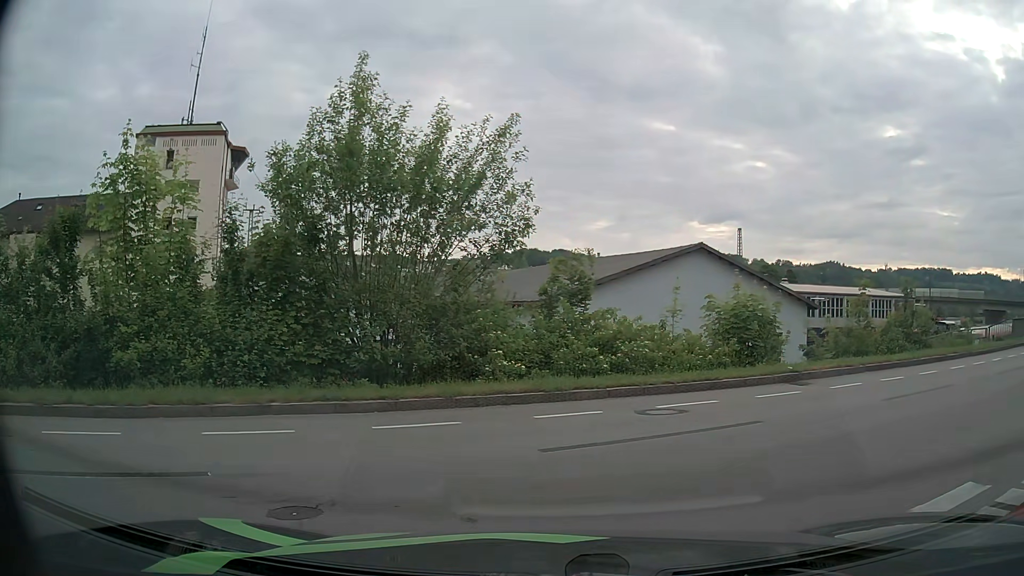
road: residential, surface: asphalt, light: Day
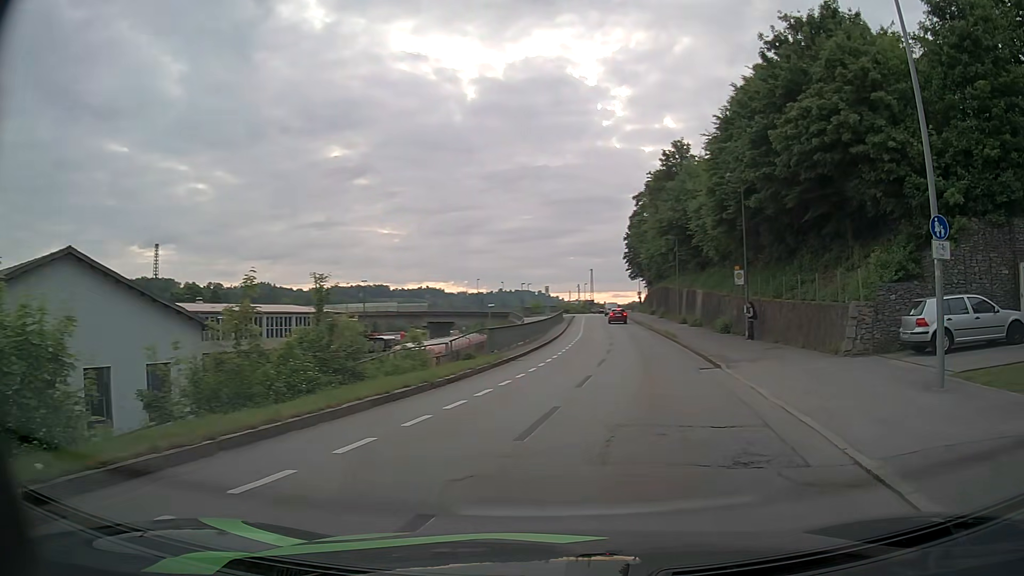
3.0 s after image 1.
(+3.3, +8.4) m; +48°
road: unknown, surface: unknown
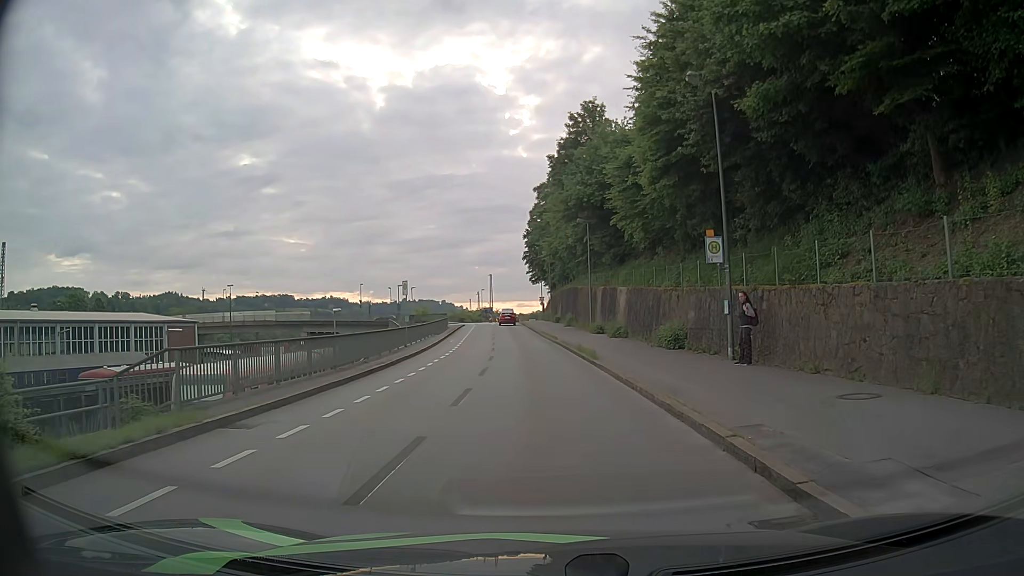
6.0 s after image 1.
(+1.7, +14.7) m; +7°
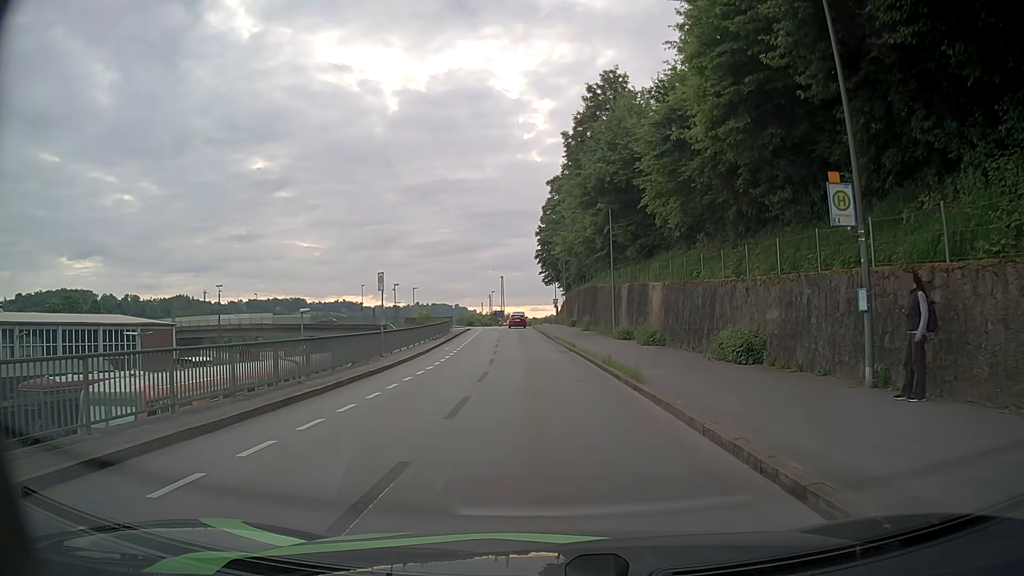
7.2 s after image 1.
(-0.1, +7.4) m; -2°
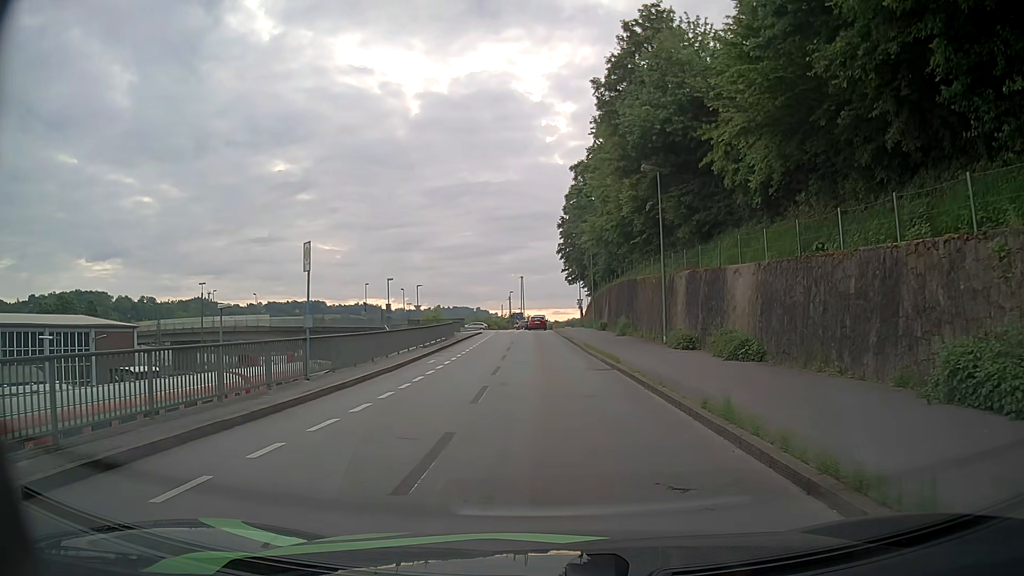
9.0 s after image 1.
(0.0, +10.3) m; -1°
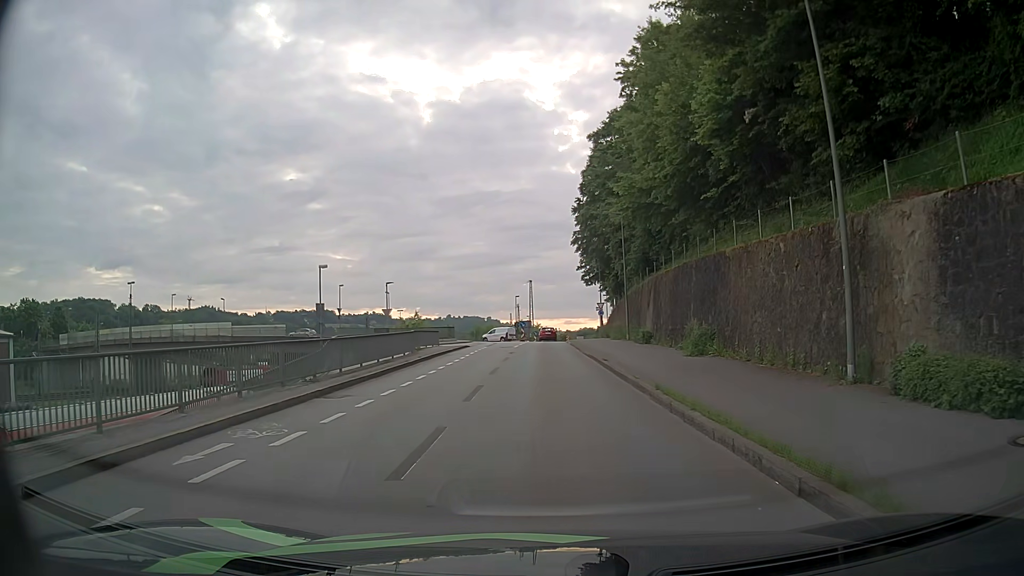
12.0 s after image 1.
(-0.2, +17.6) m; -2°
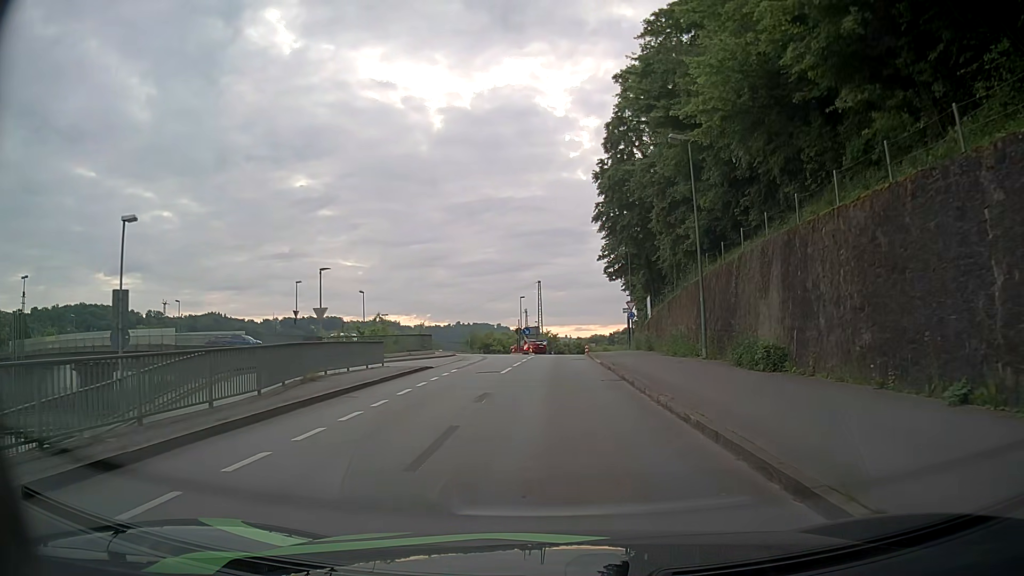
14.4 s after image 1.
(-0.1, +17.8) m; 0°
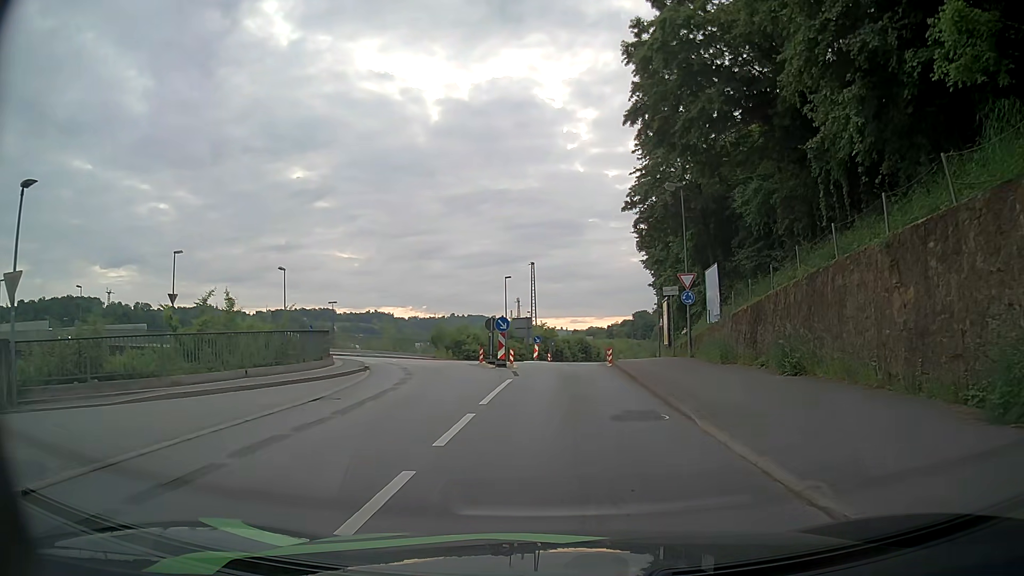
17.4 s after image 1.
(-0.1, +22.1) m; -1°
